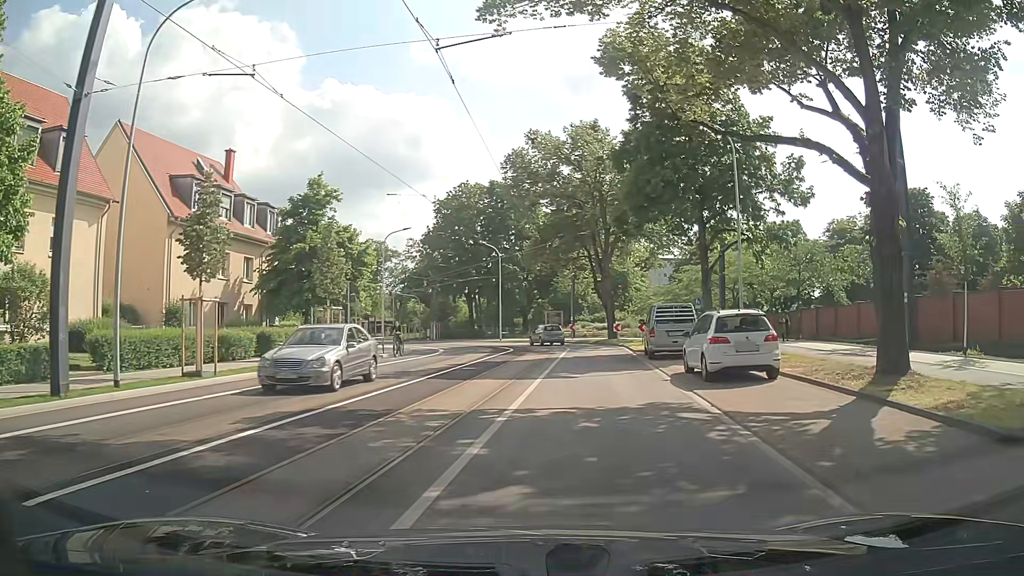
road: secondary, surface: asphalt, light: Day
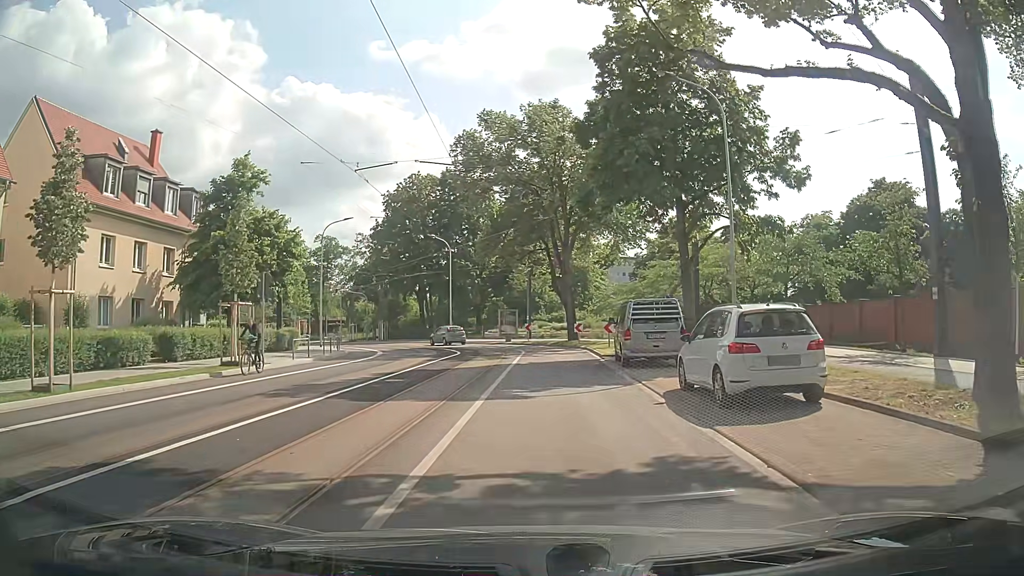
(+0.2, +5.0) m; +4°
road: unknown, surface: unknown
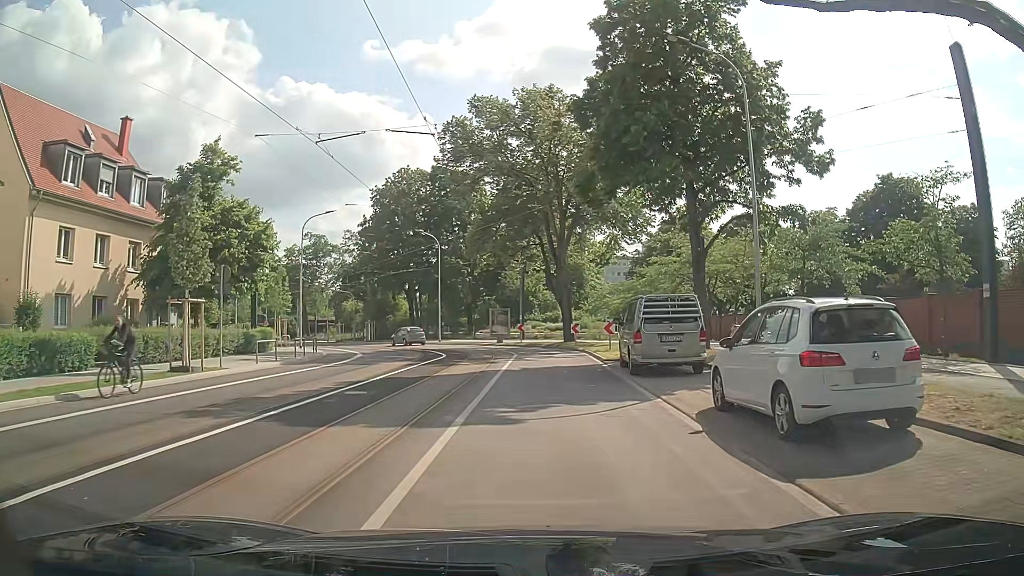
(0.0, +3.1) m; +1°
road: secondary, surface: asphalt
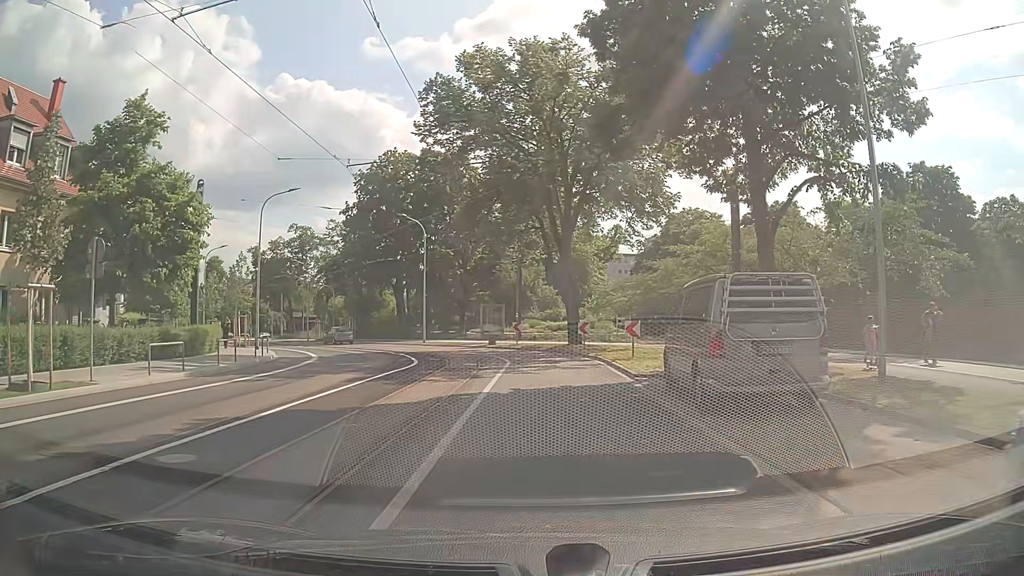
(-0.1, +7.3) m; 0°
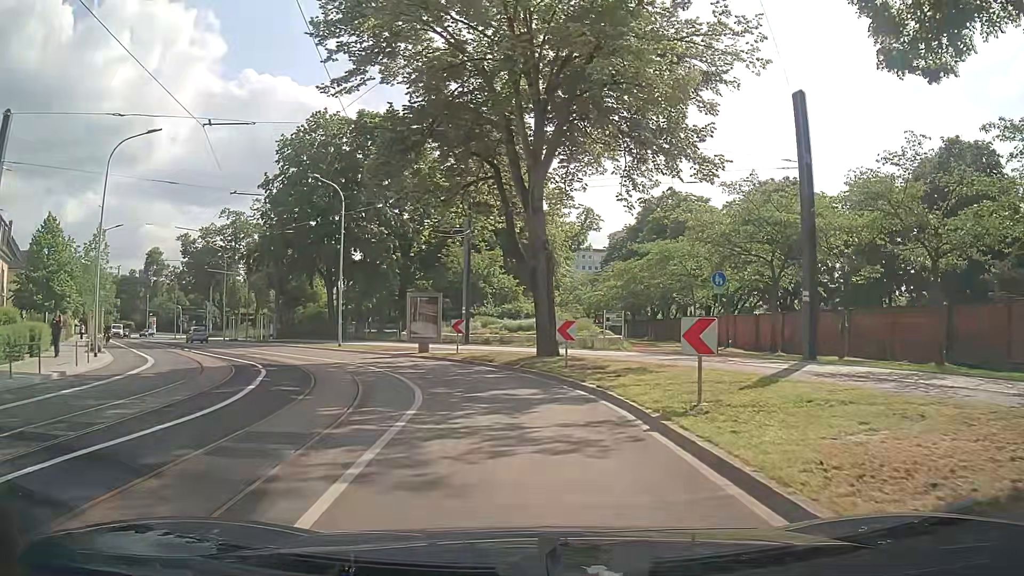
(+0.3, +12.8) m; +3°
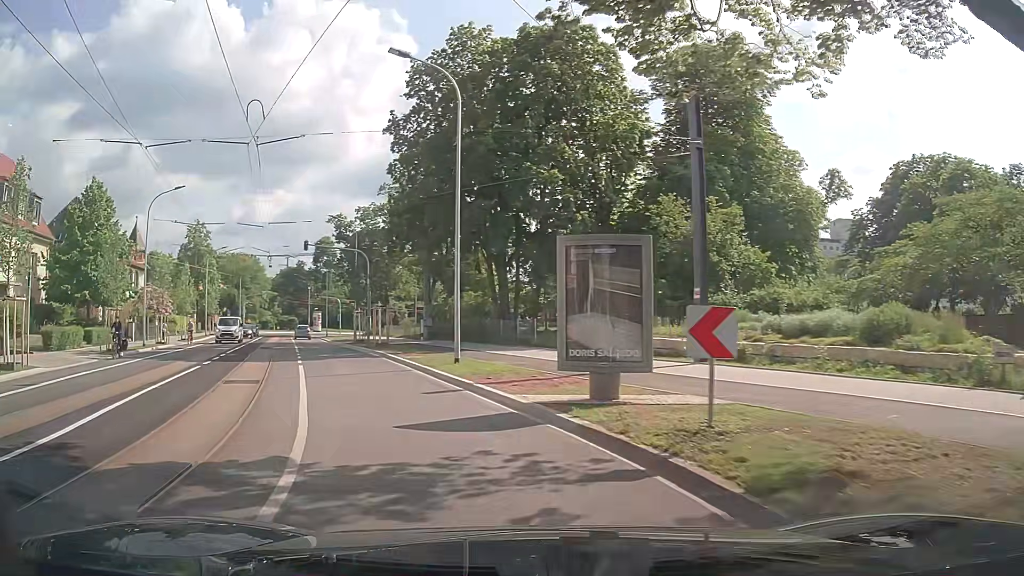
(-1.8, +17.9) m; -18°
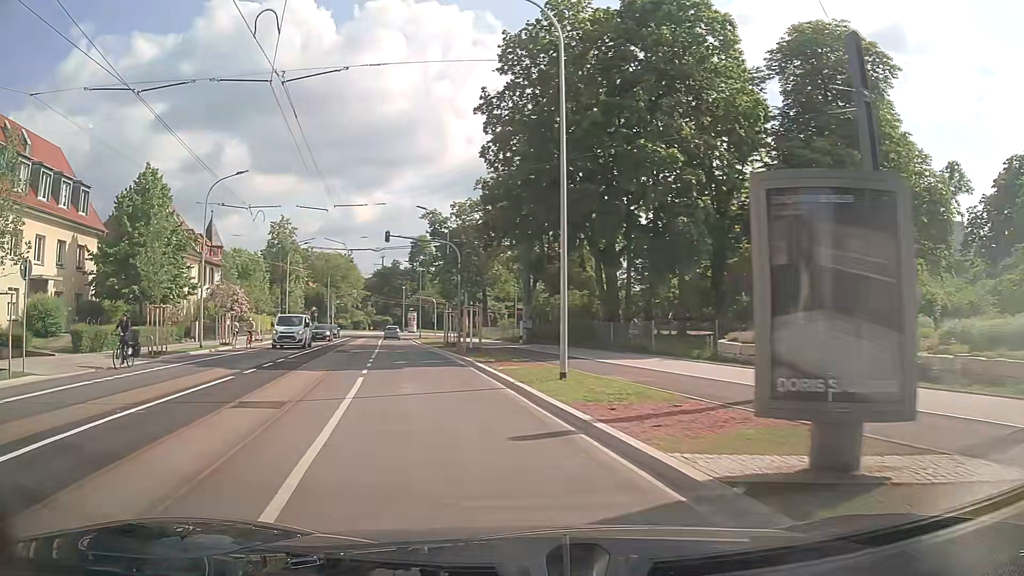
(-0.4, +4.8) m; -7°
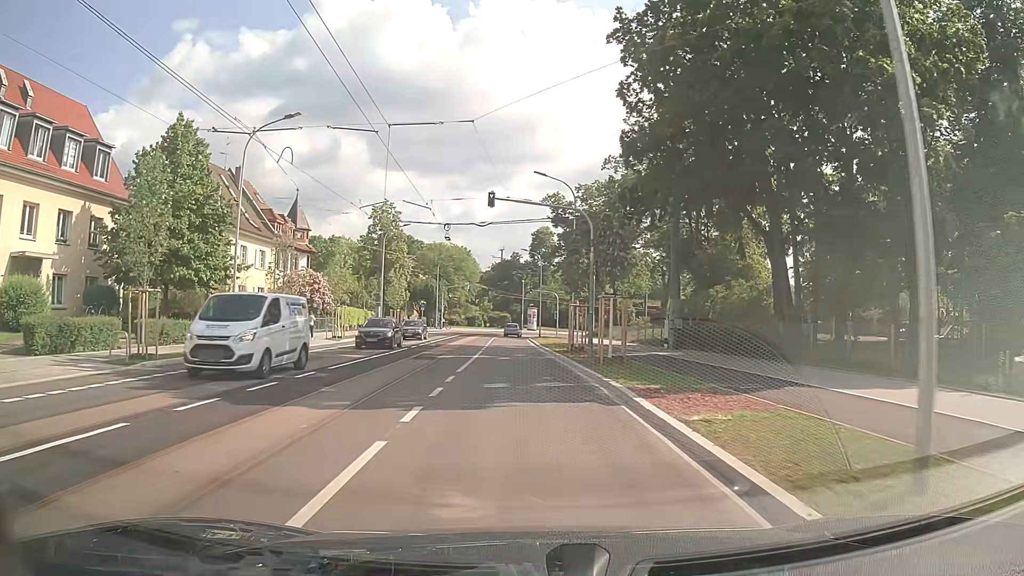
(-1.3, +10.0) m; -11°
(0, +10) (0, +20) (0, +30) (-1, +40) (-1, +50) (-1, +60) (-1, +70) (0, +80) (+2, +90) (+7, +99) m
